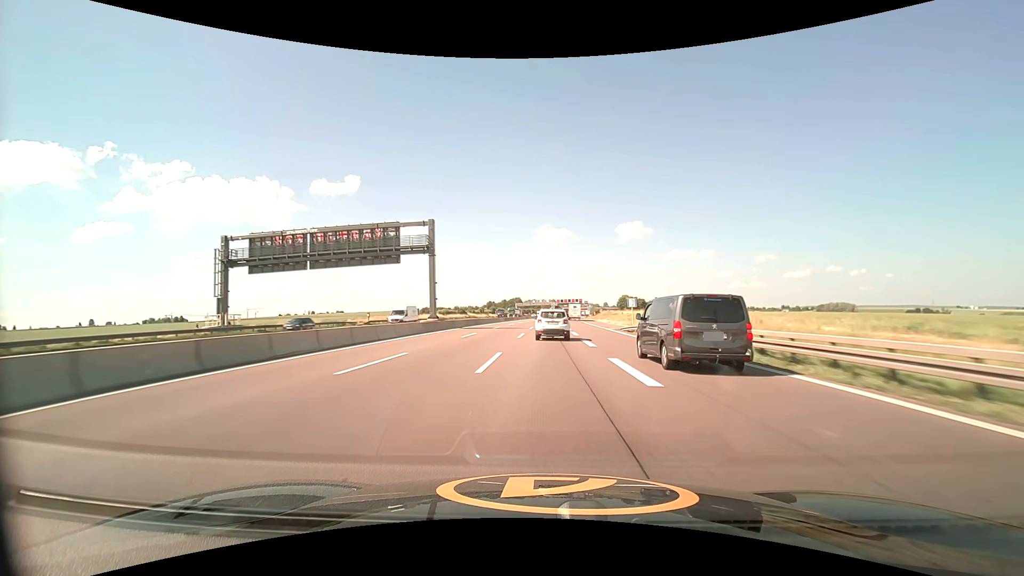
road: motorway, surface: asphalt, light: Day
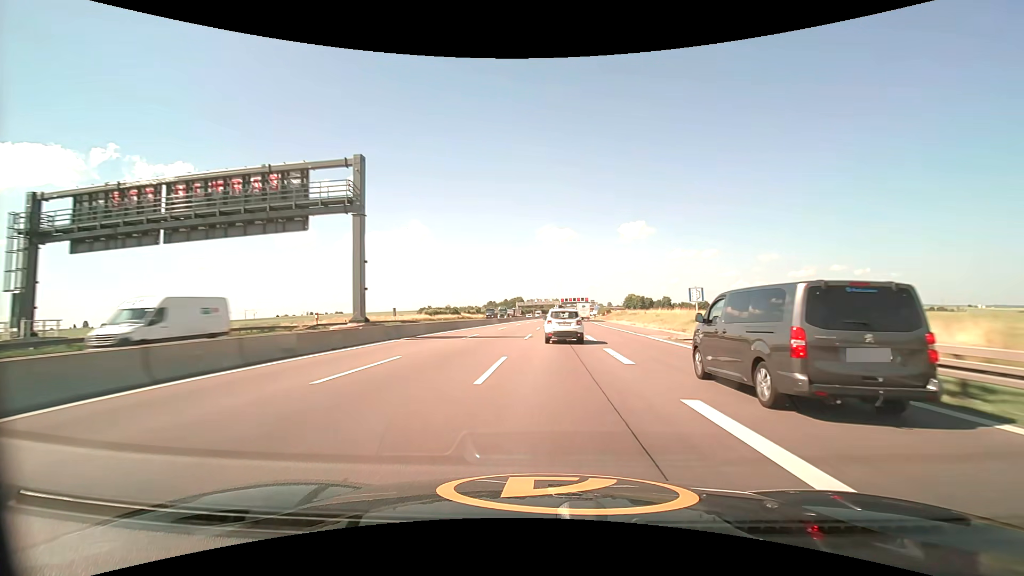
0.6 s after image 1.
(0.0, +19.5) m; 0°
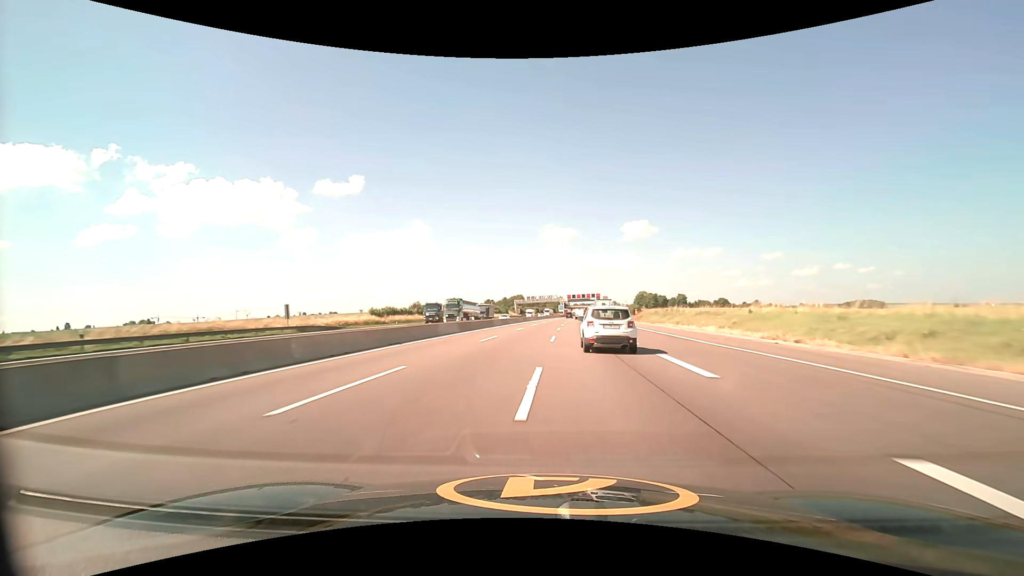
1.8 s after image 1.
(-0.2, +39.0) m; 0°
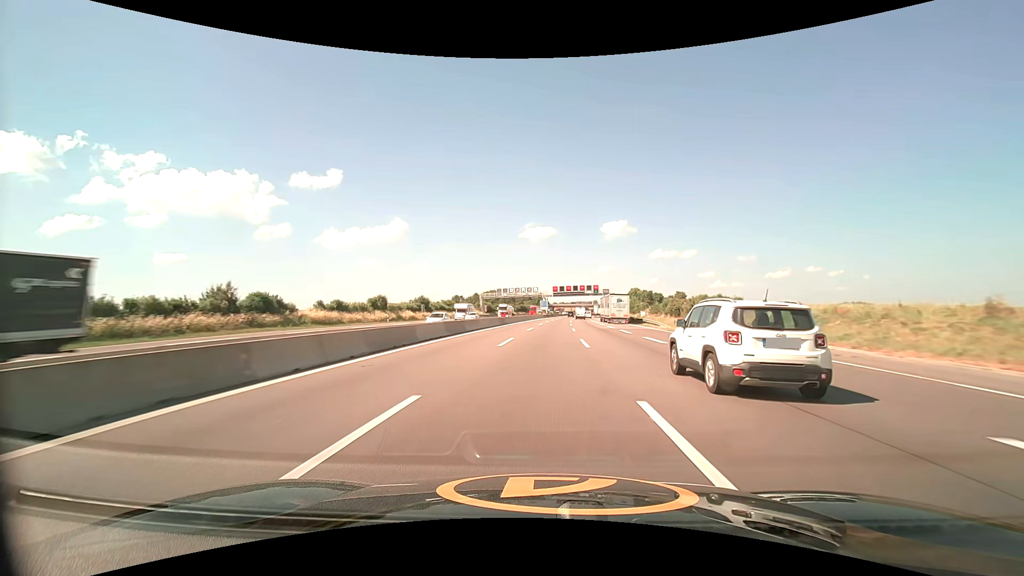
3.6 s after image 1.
(+1.0, +58.3) m; +2°
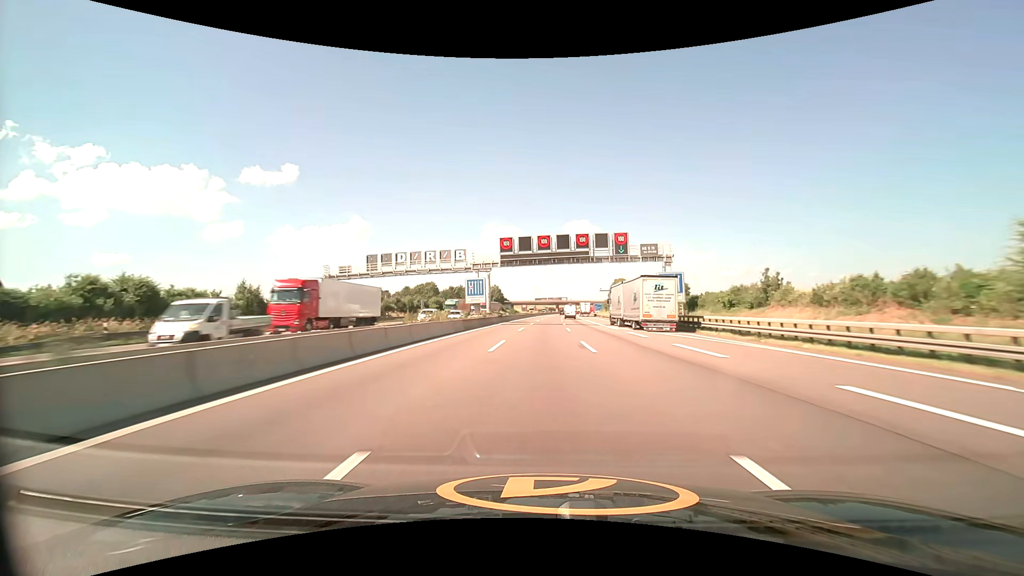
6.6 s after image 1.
(+3.8, +92.1) m; +5°
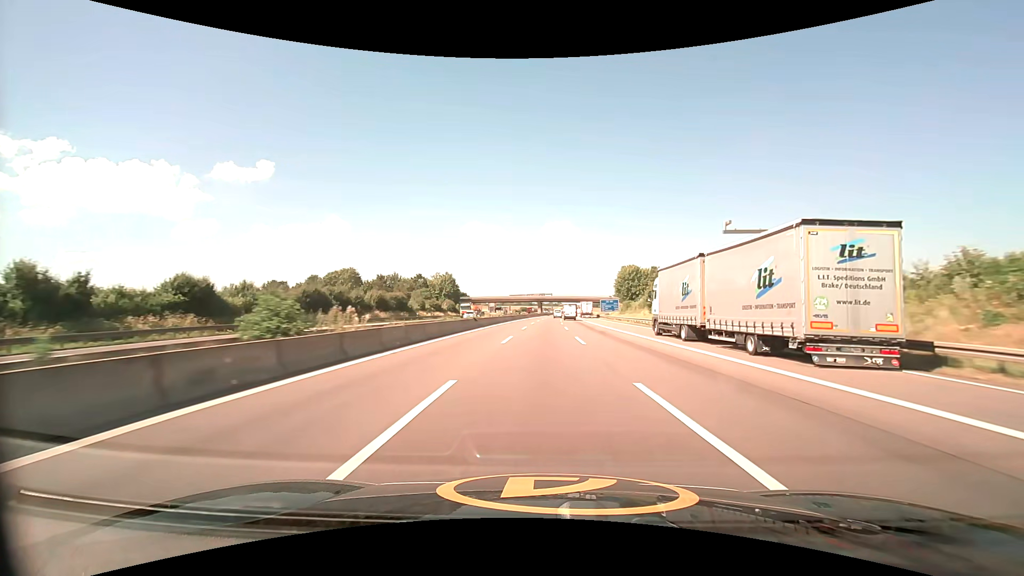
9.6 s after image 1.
(+1.5, +84.5) m; +2°
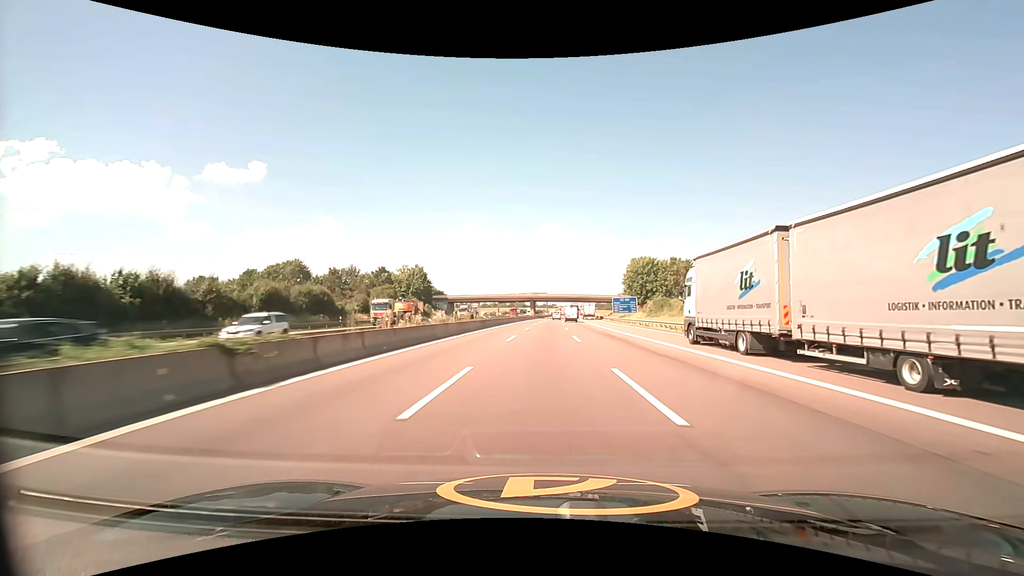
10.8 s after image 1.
(+0.3, +33.2) m; +1°
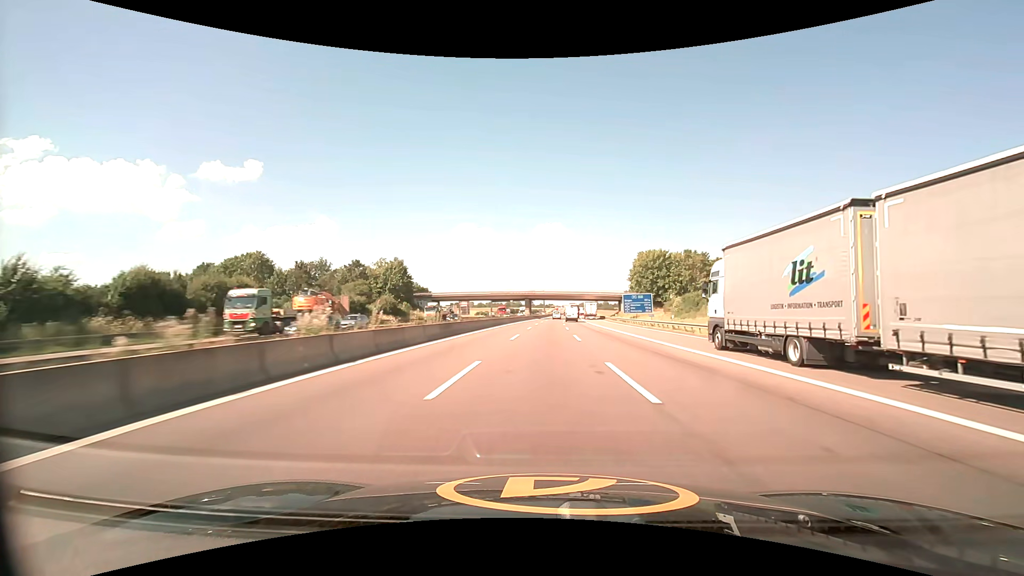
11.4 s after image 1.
(+0.1, +16.6) m; 0°
(0, +10) (0, +20) (0, +30) (0, +40) (+1, +50) (+1, +60) (+1, +70) (+2, +80) (+2, +90) (+3, +100) m
